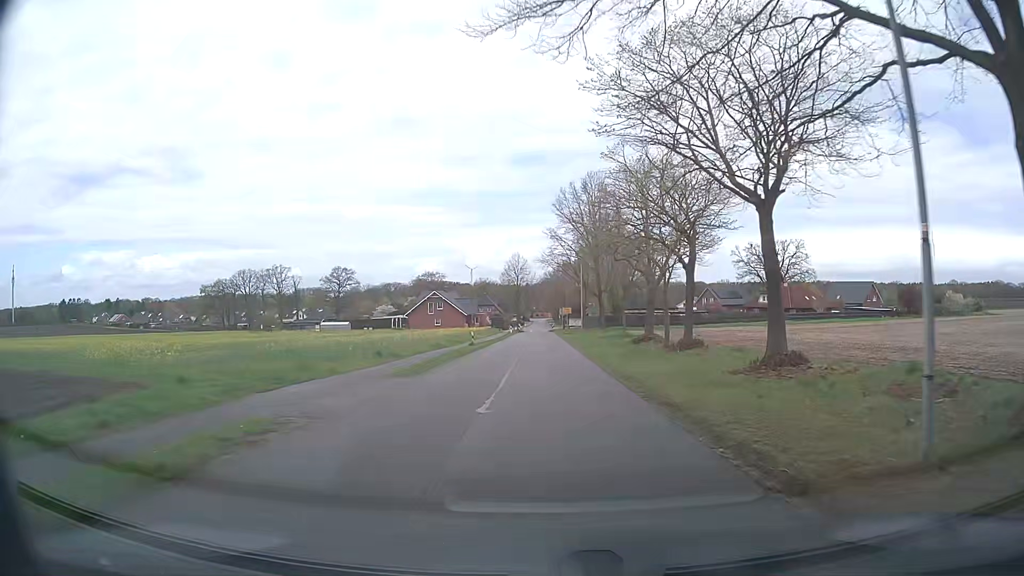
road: unclassified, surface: asphalt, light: Day
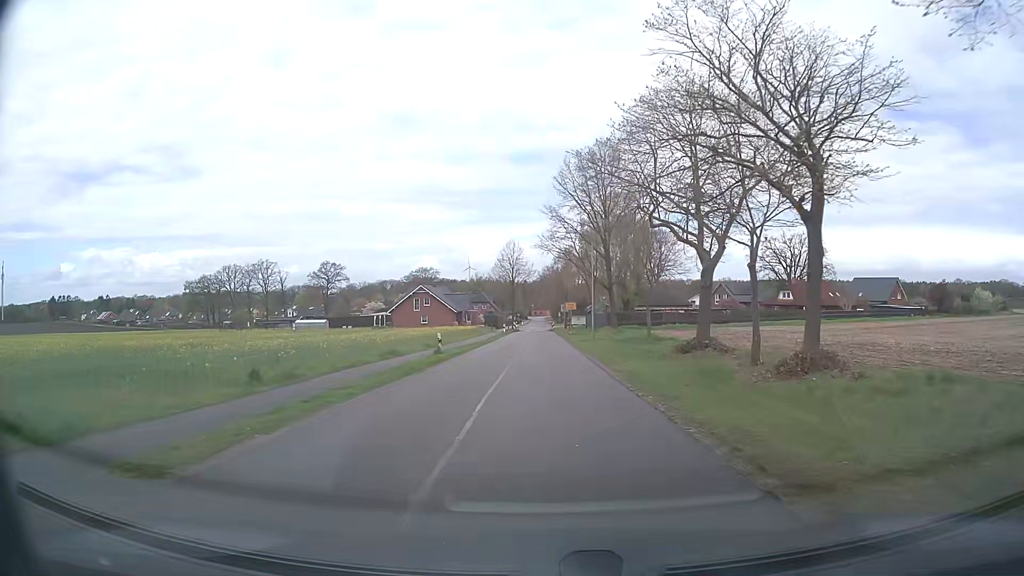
(+0.1, +13.0) m; 0°
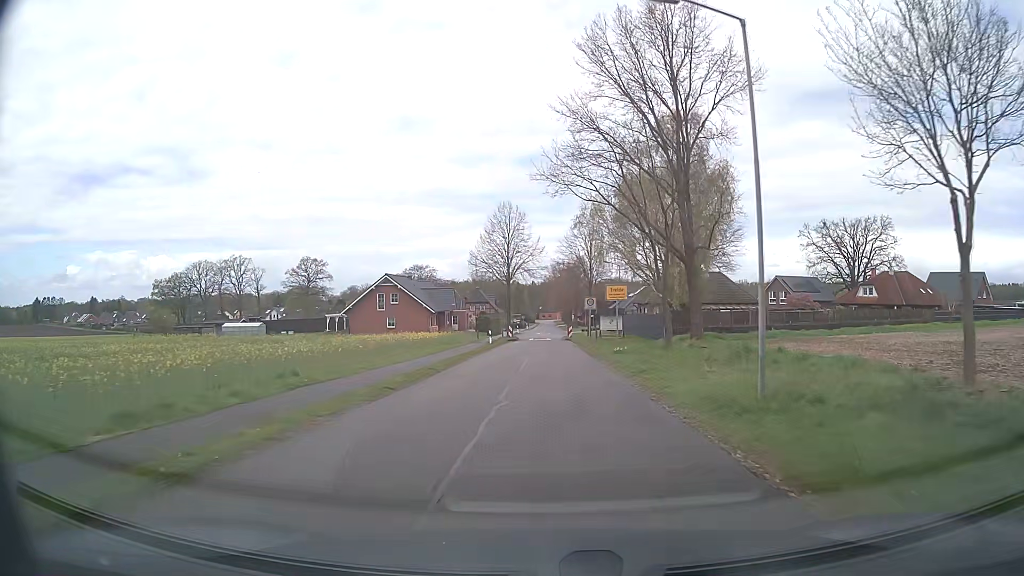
(-0.1, +31.3) m; 0°
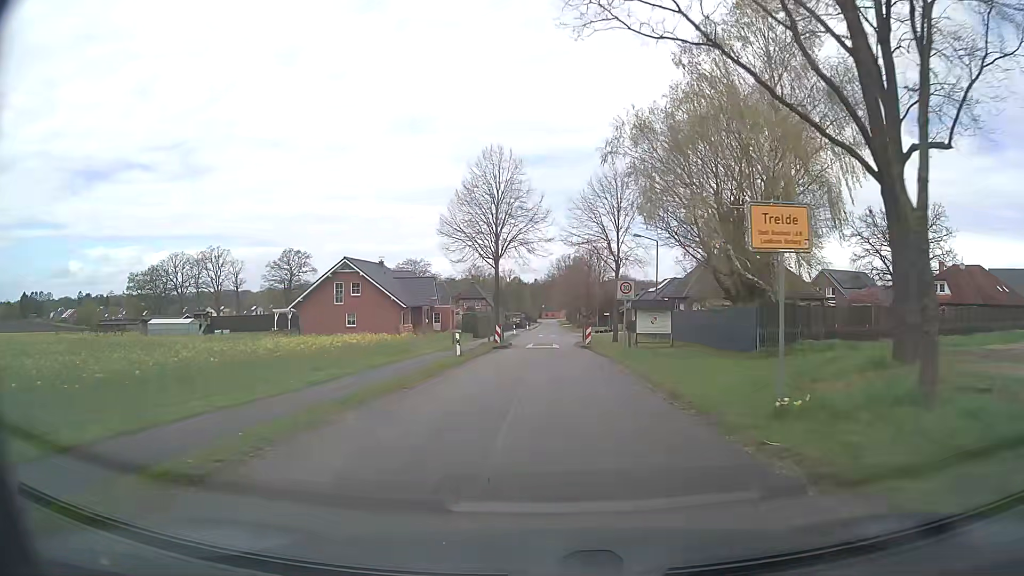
(-0.1, +19.3) m; -1°
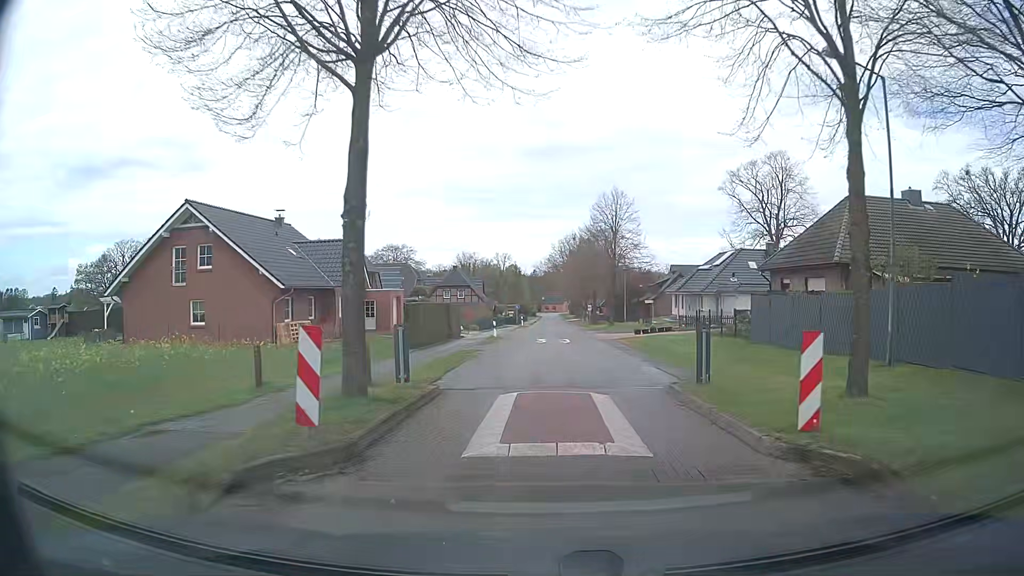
(0.0, +30.6) m; 0°
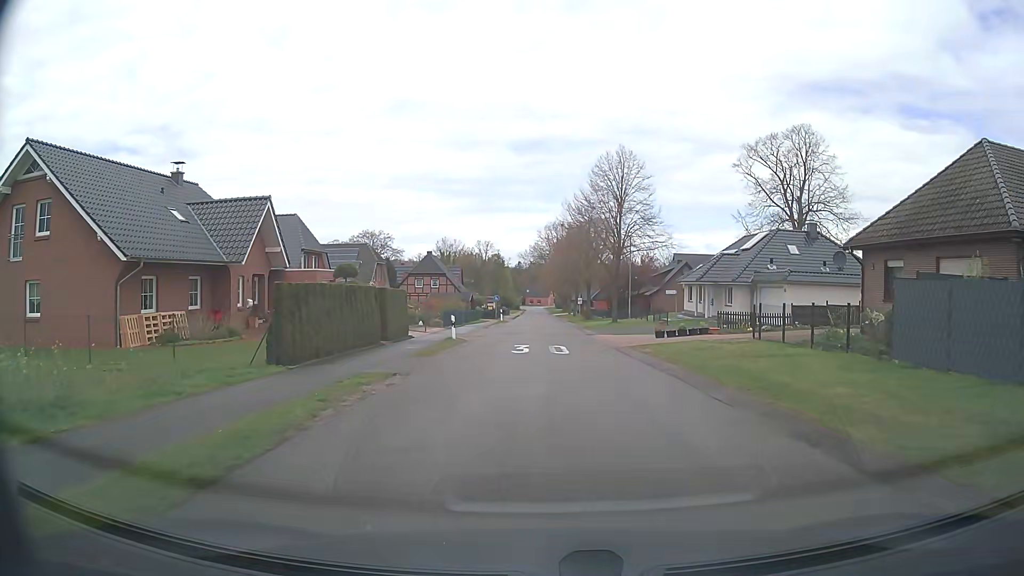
(+0.1, +12.9) m; 0°
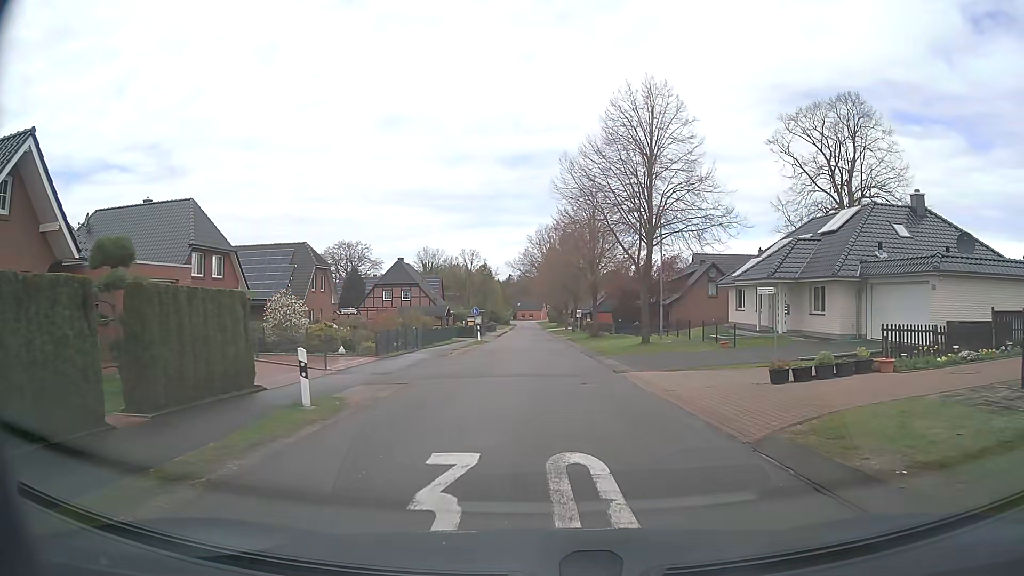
(+0.5, +16.5) m; +2°
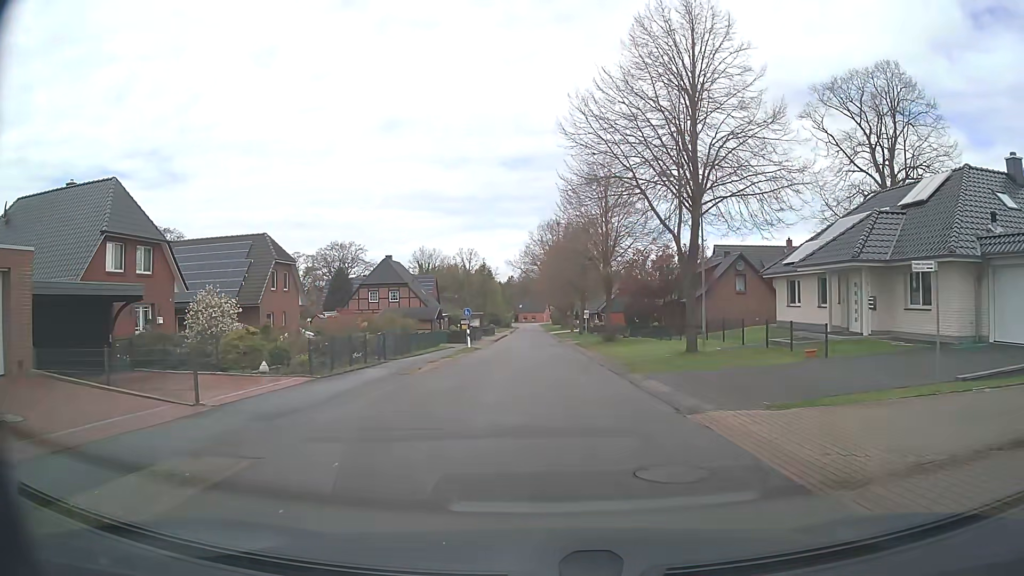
(-0.1, +8.6) m; -1°
(0, +10) (0, +20) (0, +30) (0, +40) (0, +50) (0, +60) (0, +70) (0, +80) (0, +90) (0, +100) m
